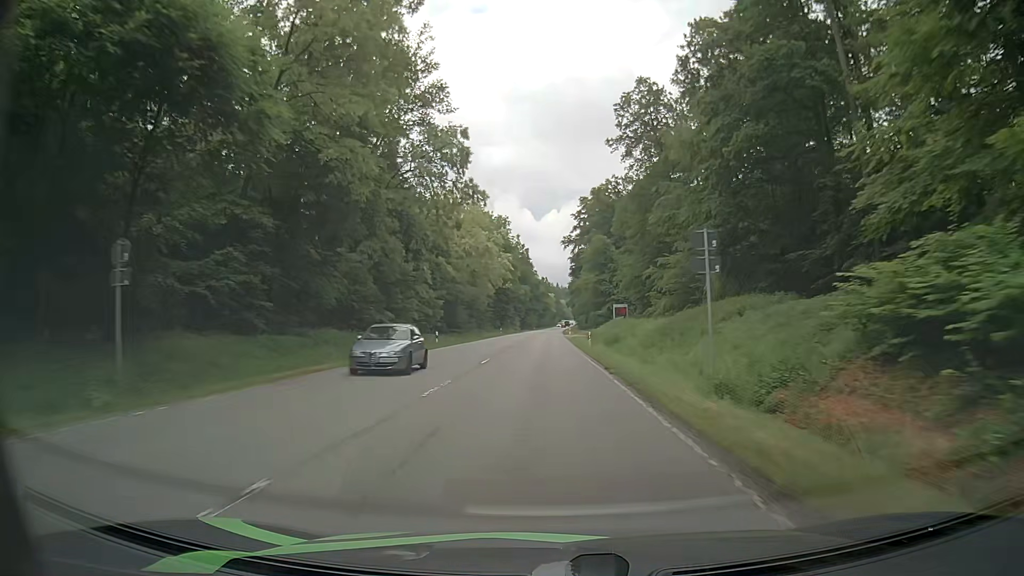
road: secondary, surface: asphalt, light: Day
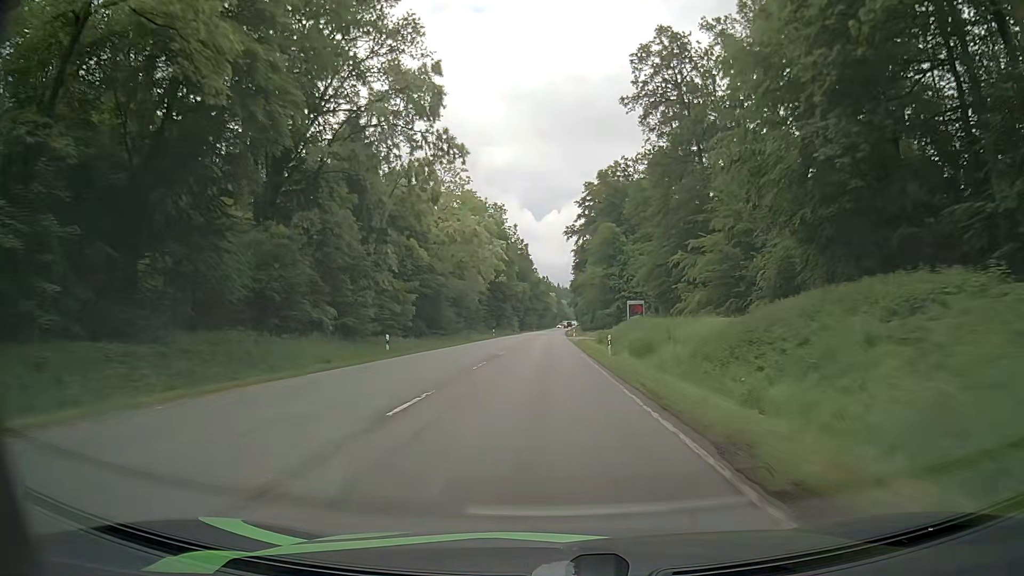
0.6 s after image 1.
(0.0, +14.3) m; 0°
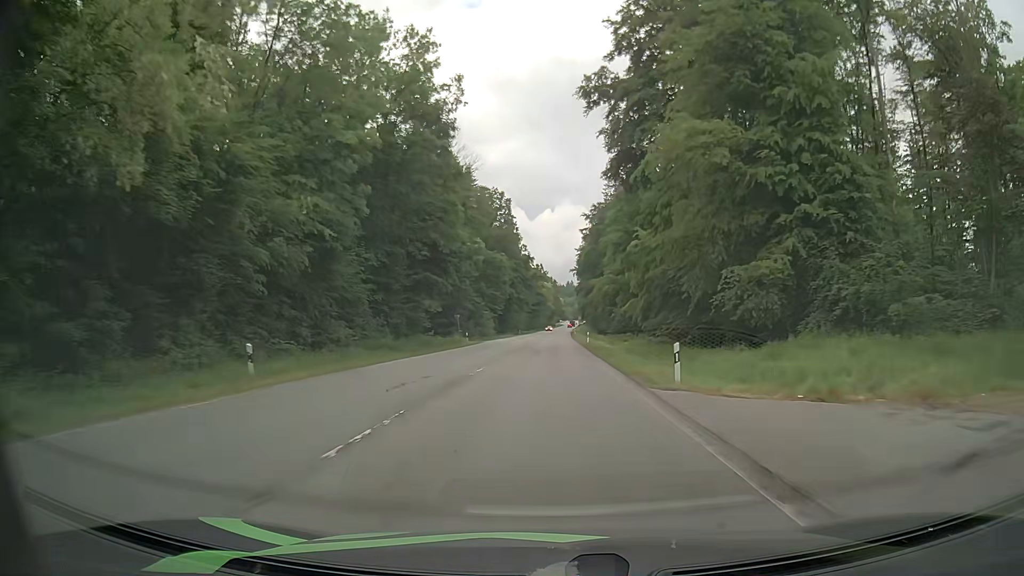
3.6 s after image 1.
(-0.2, +71.9) m; +1°
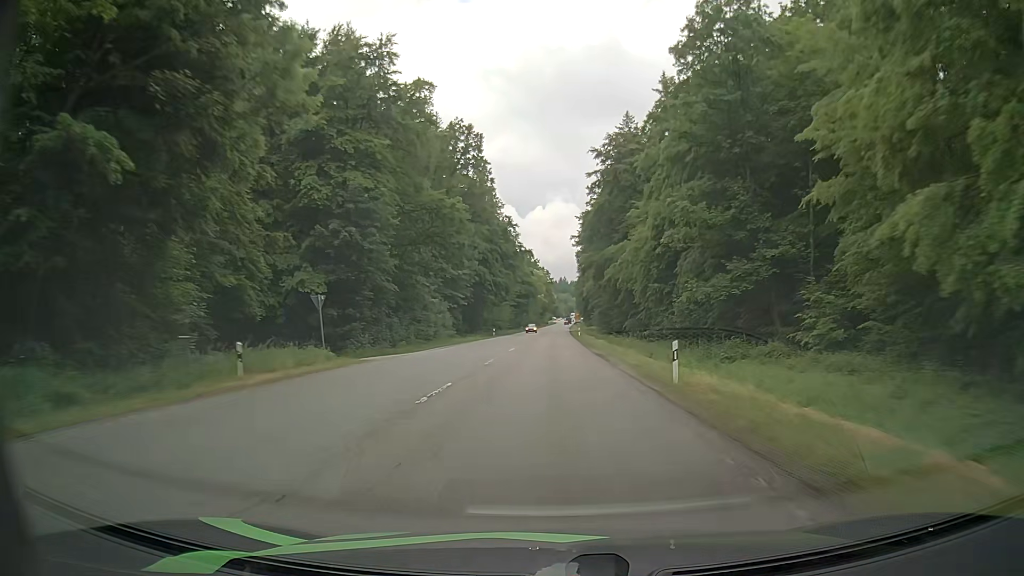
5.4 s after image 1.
(-0.5, +43.4) m; 0°
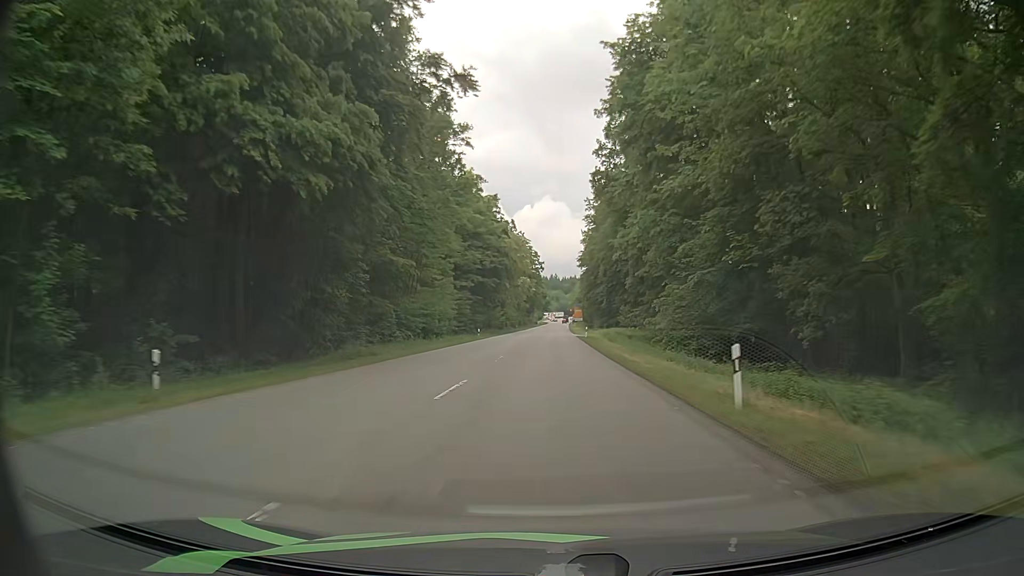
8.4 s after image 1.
(-0.5, +70.9) m; 0°
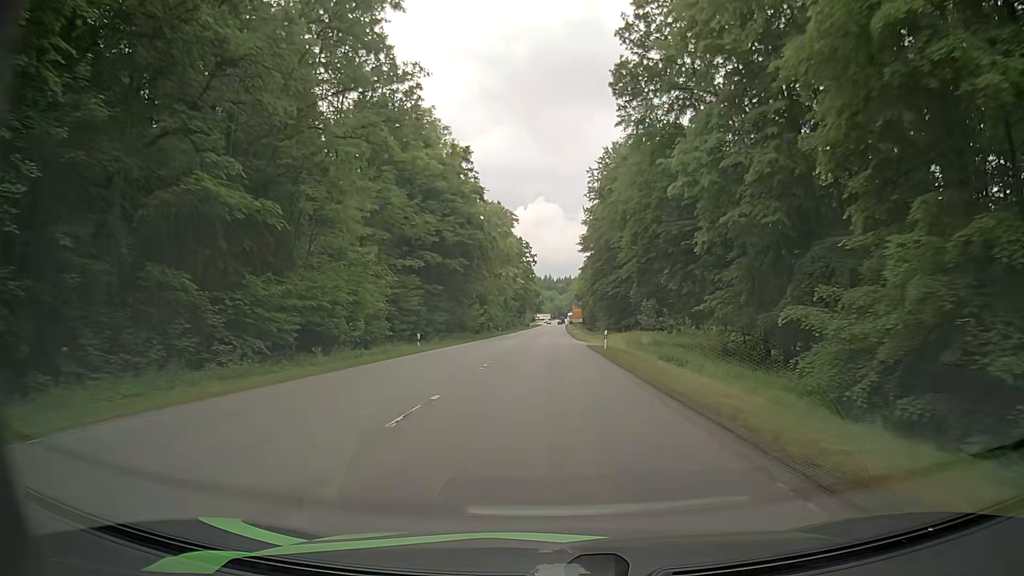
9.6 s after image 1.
(+0.2, +27.6) m; +1°
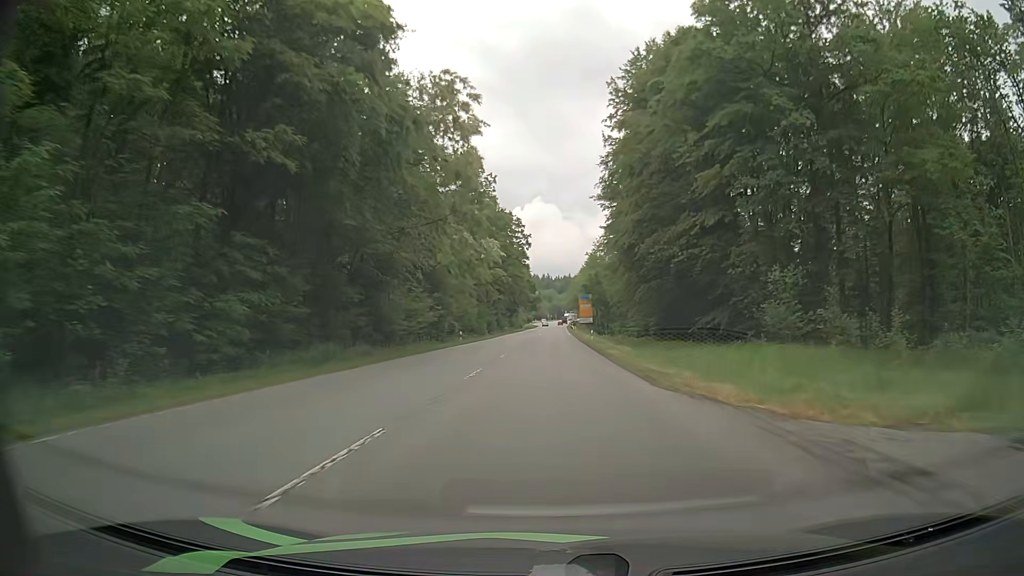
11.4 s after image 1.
(-0.2, +40.4) m; 0°
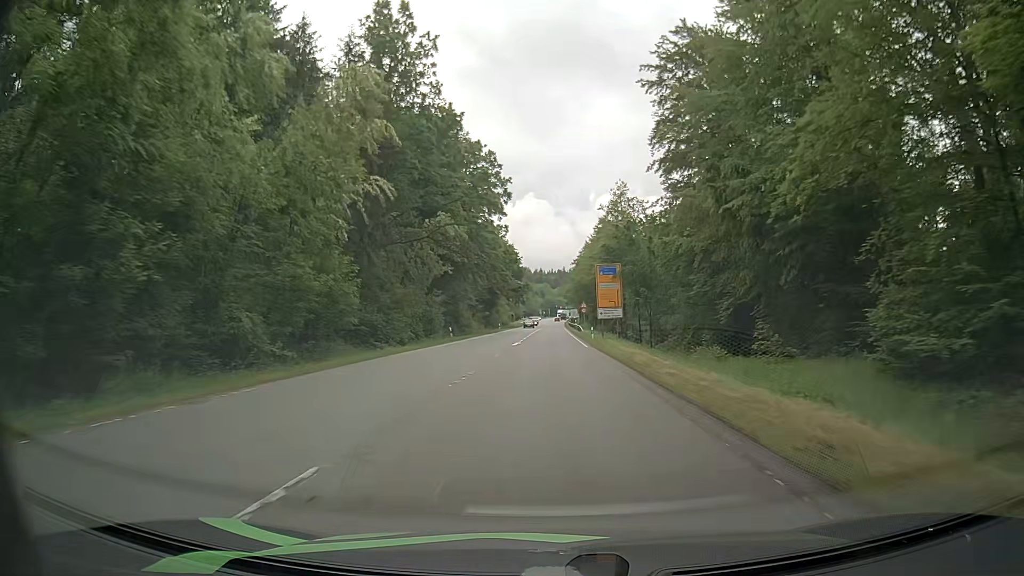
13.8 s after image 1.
(-0.3, +50.3) m; 0°
(0, +10) (0, +20) (0, +30) (0, +40) (0, +50) (0, +60) (0, +70) (0, +80) (0, +90) (-1, +100) m
